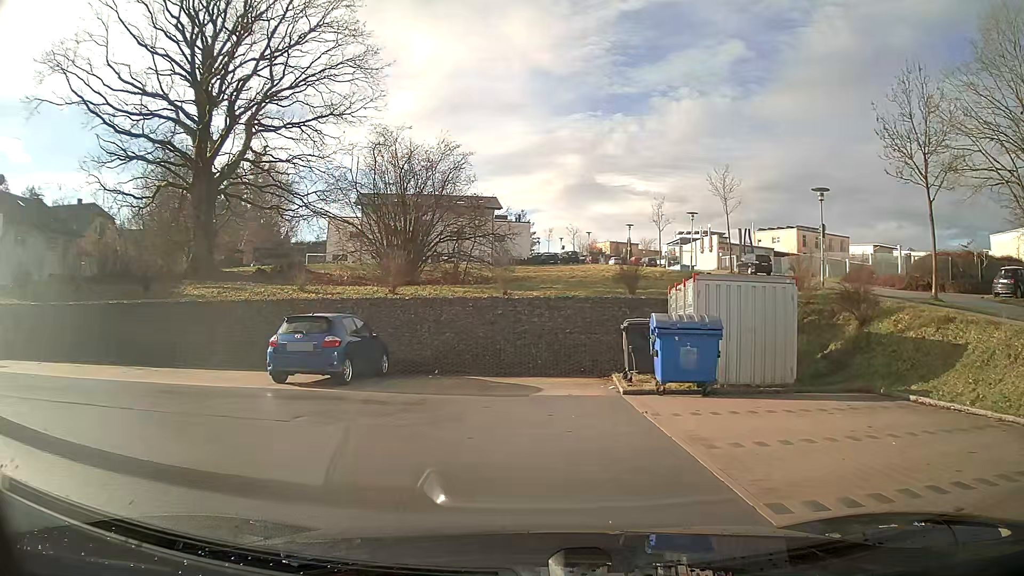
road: residential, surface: asphalt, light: Day
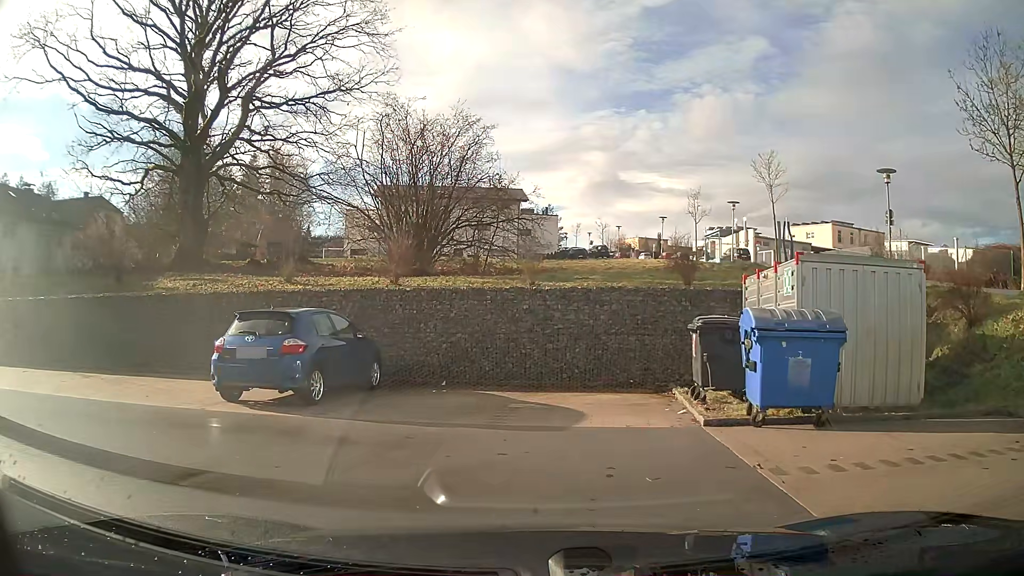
(0.0, +3.8) m; -1°
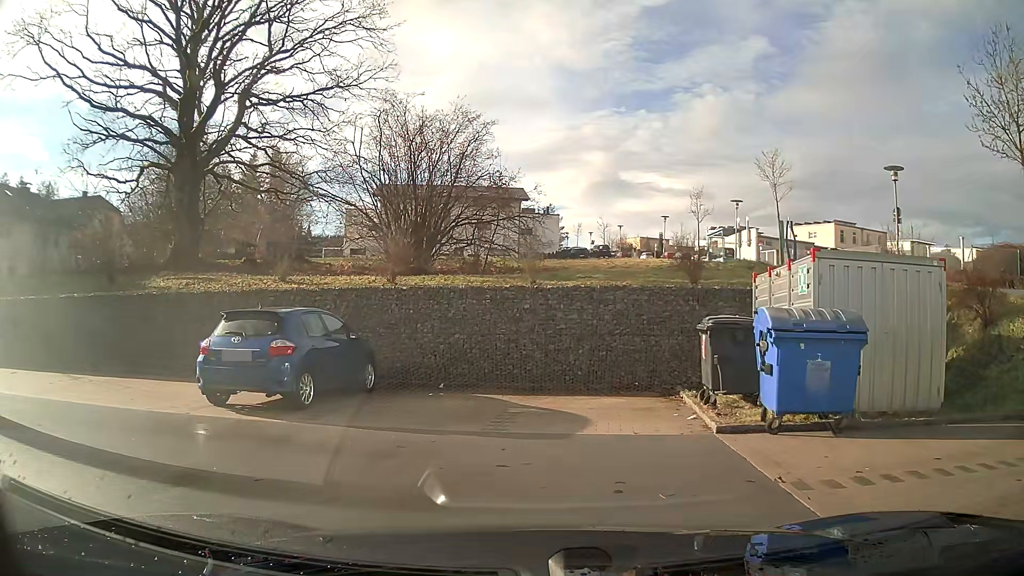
(0.0, +0.5) m; 0°
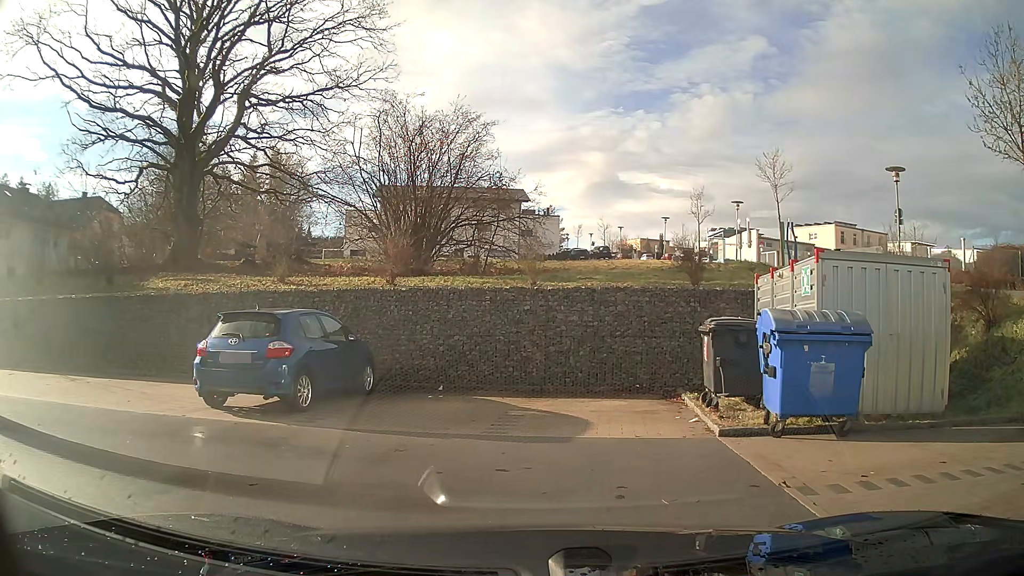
(0.0, +0.2) m; 0°
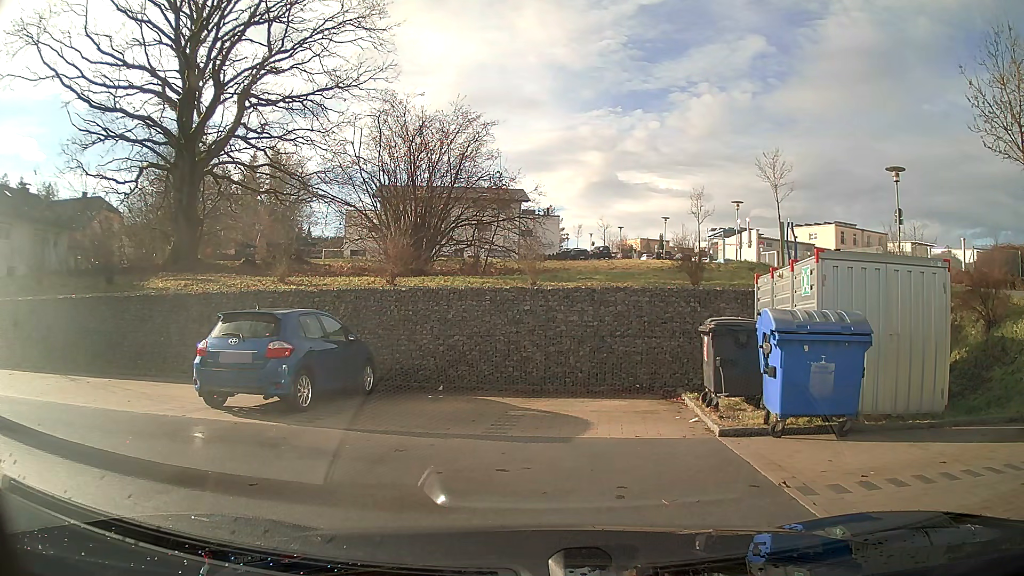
(0.0, 0.0) m; 0°
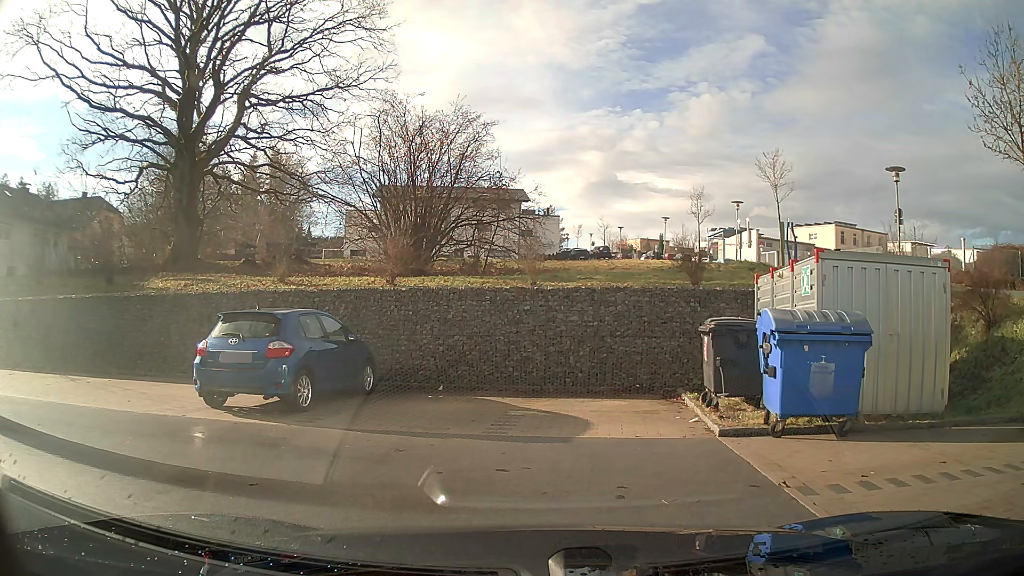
(0.0, 0.0) m; 0°
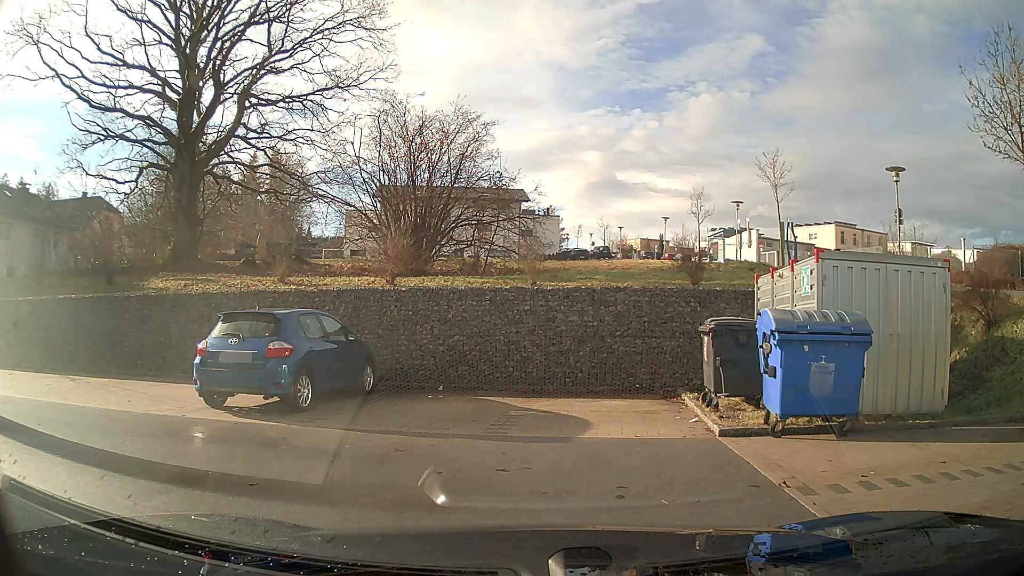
(0.0, 0.0) m; 0°
